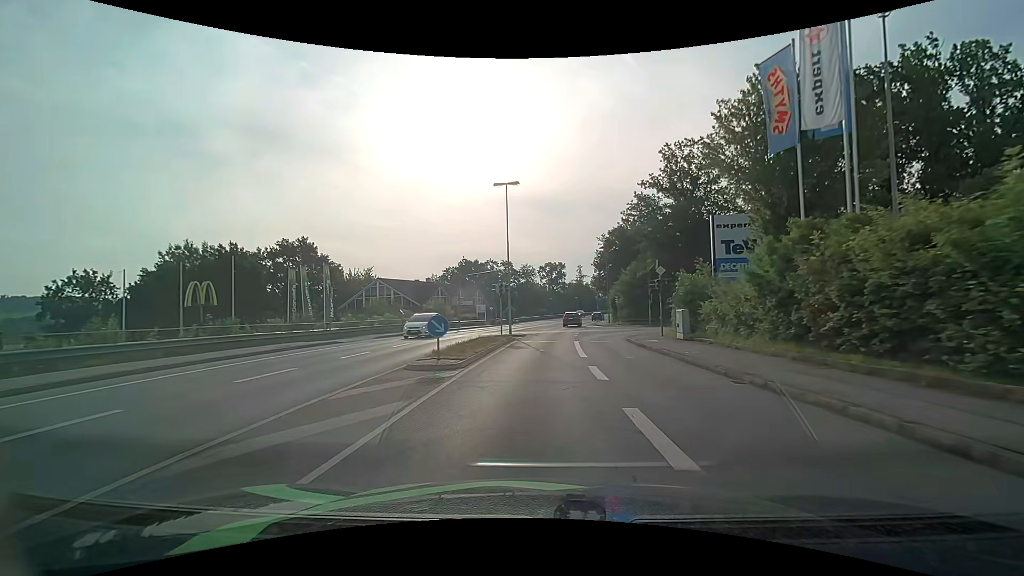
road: tertiary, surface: asphalt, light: Day
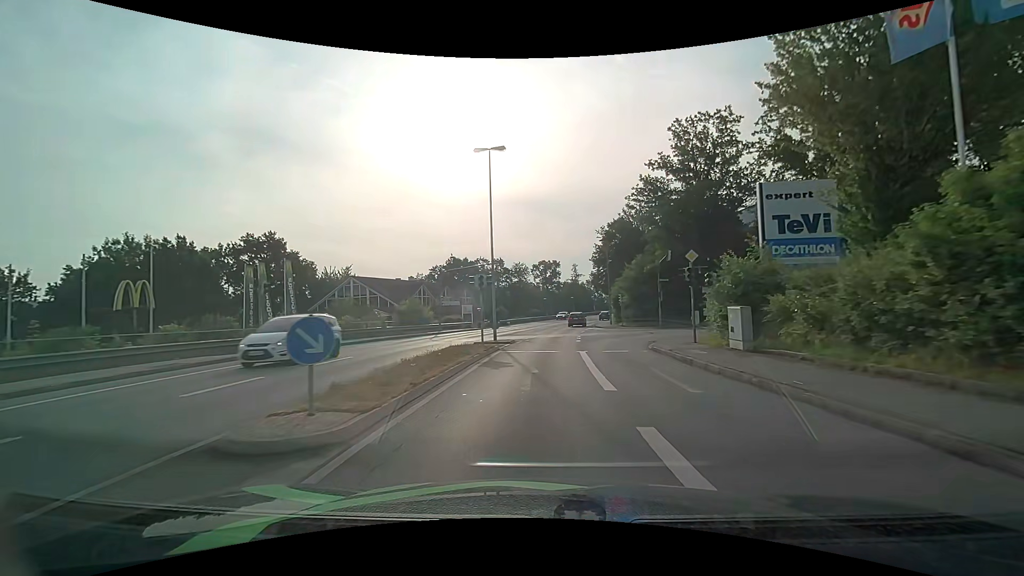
(+0.1, +7.3) m; +1°
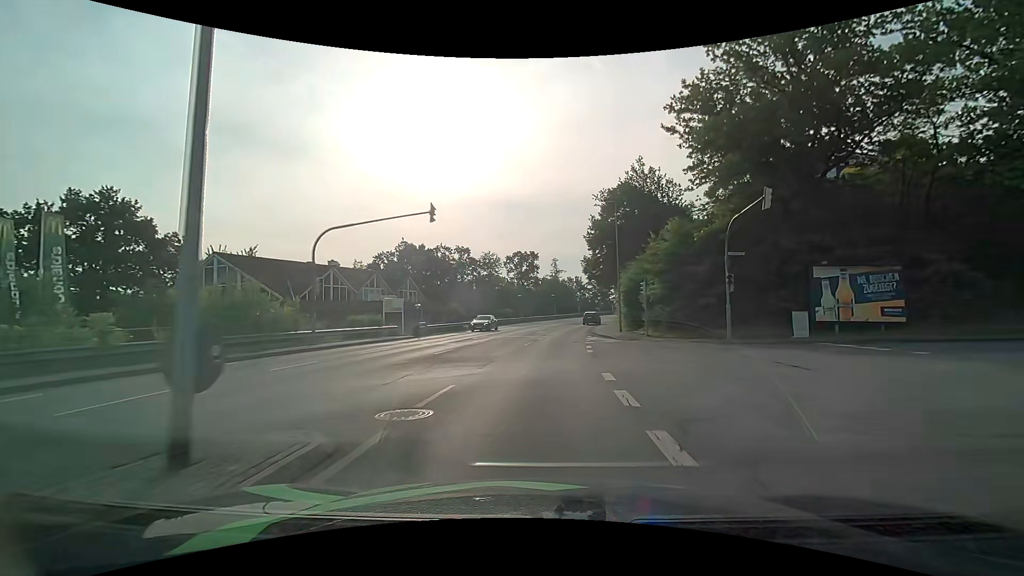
(+0.5, +21.9) m; +3°
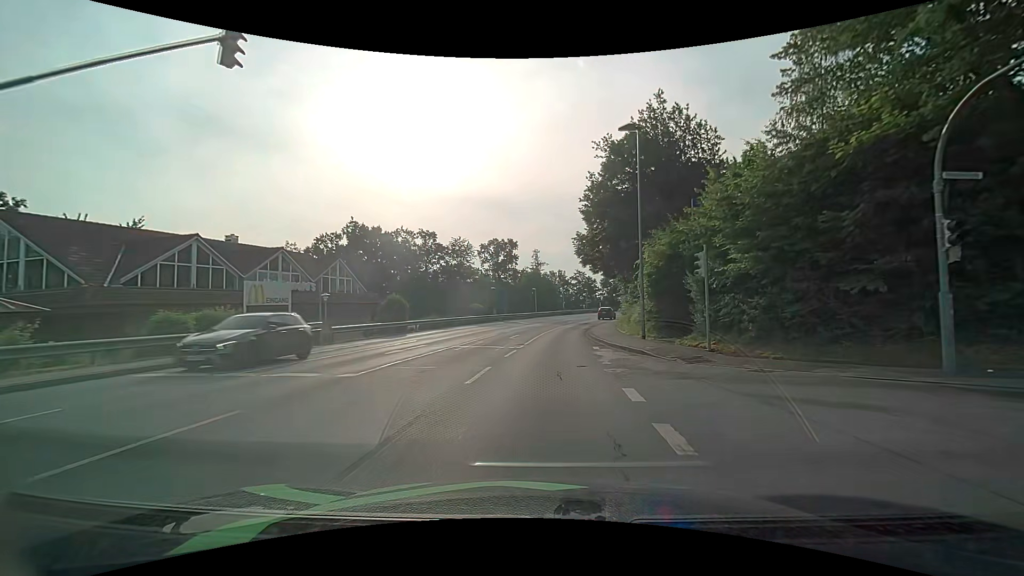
(+0.3, +14.6) m; +2°
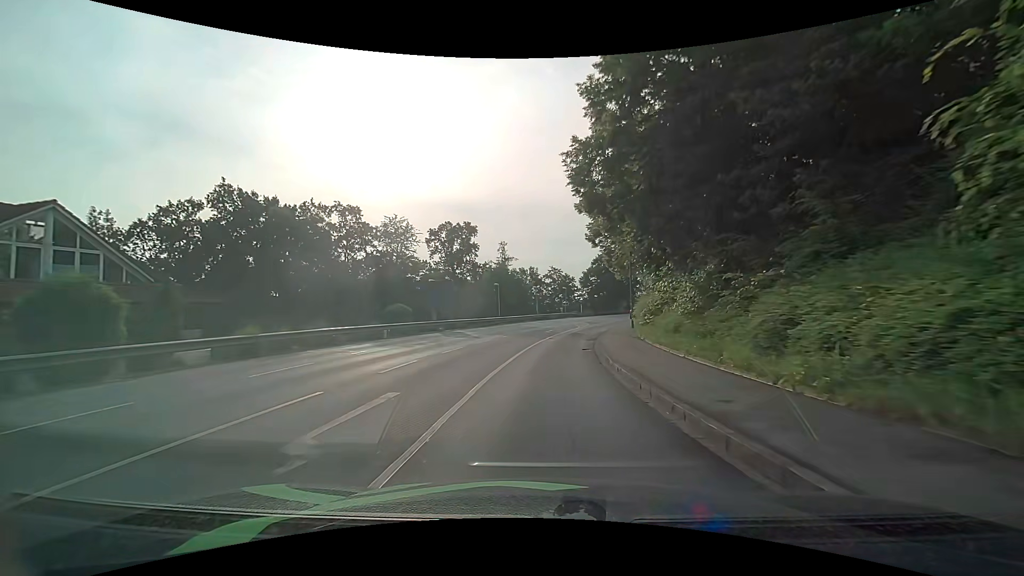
(+0.8, +22.1) m; +3°
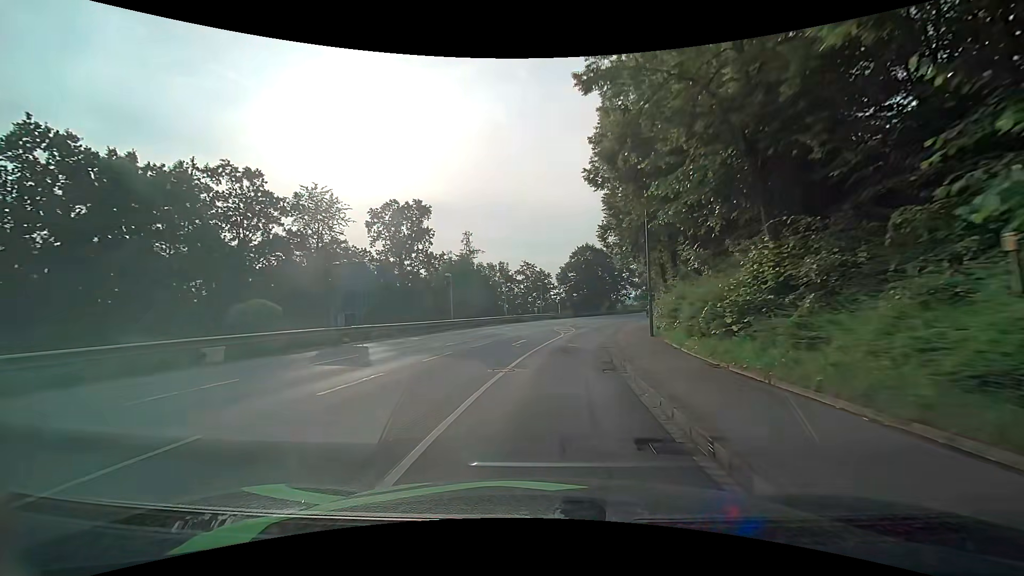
(+0.4, +15.0) m; +3°
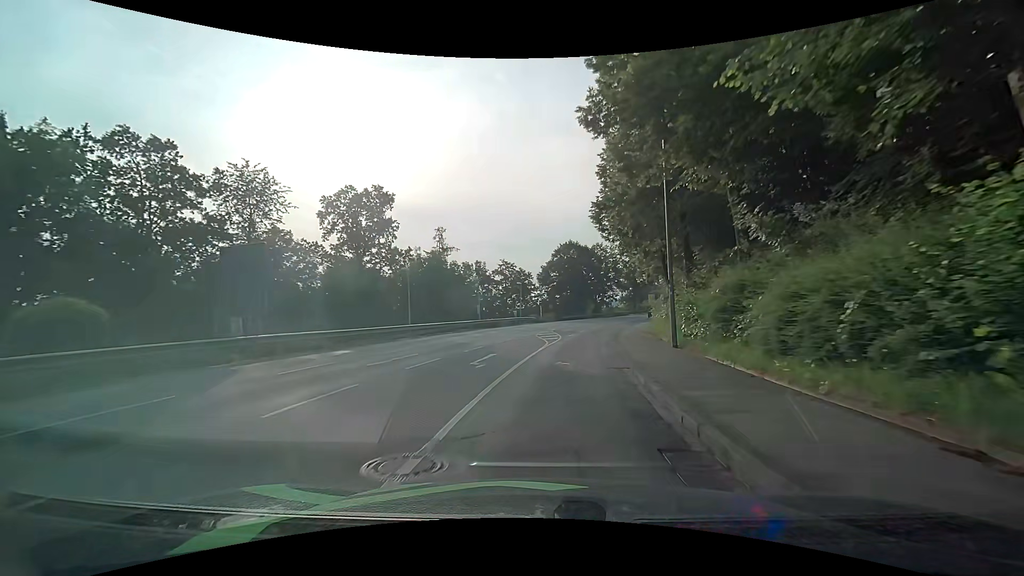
(+0.1, +7.6) m; +2°
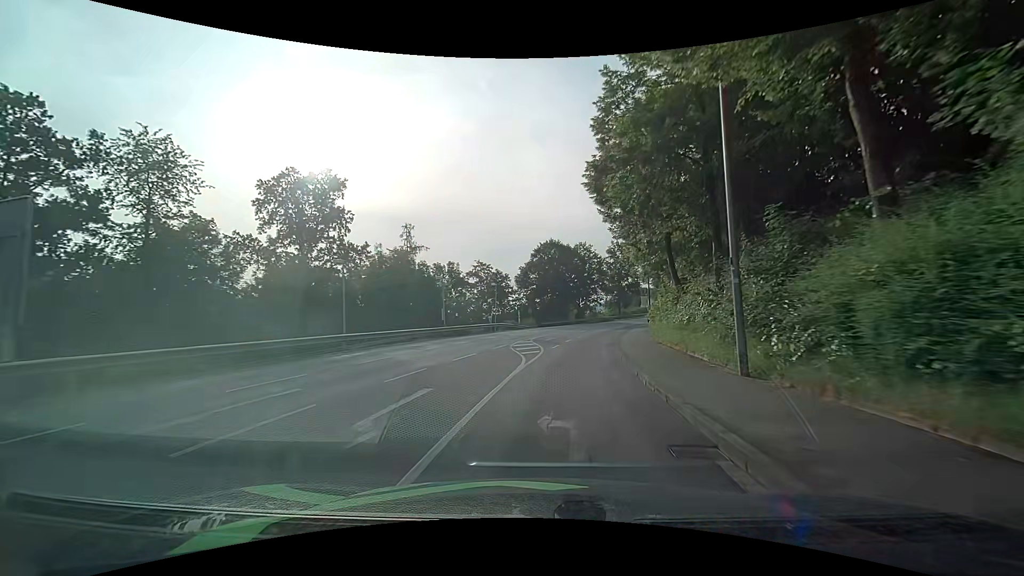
(+0.1, +7.5) m; +2°
(0, +10) (+1, +20) (+3, +30) (+5, +40) (+7, +49) (+10, +59) (+14, +68) (+17, +78) (+21, +87) (+26, +96) m
